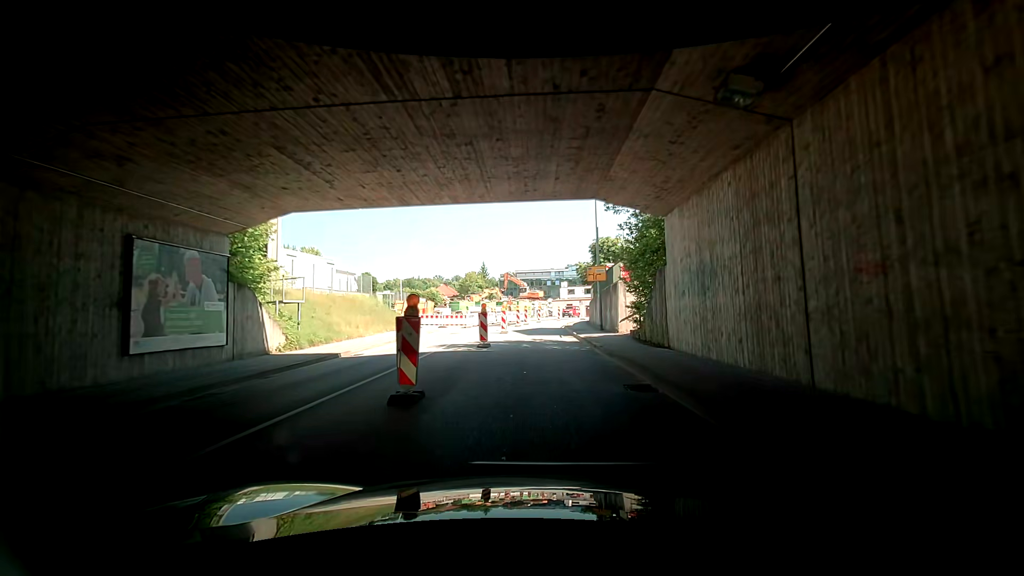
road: tertiary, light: Day
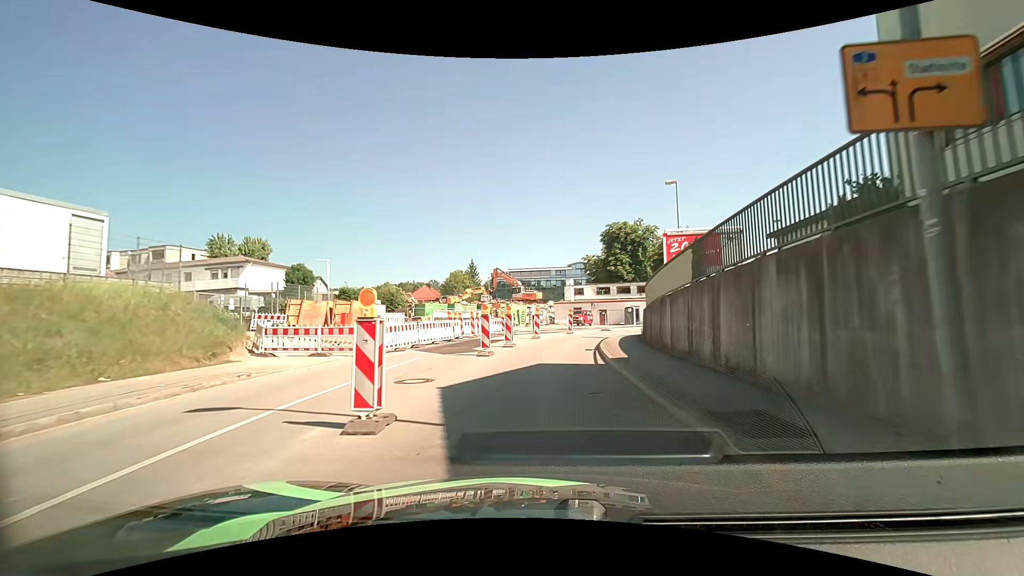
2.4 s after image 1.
(+1.9, +22.4) m; +6°
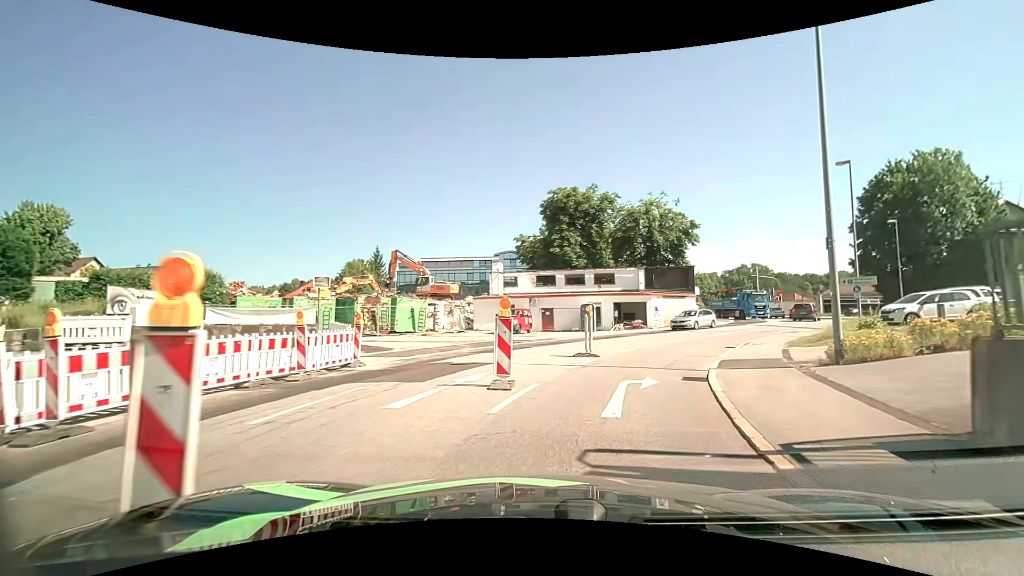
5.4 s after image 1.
(+0.5, +23.4) m; +7°
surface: asphalt
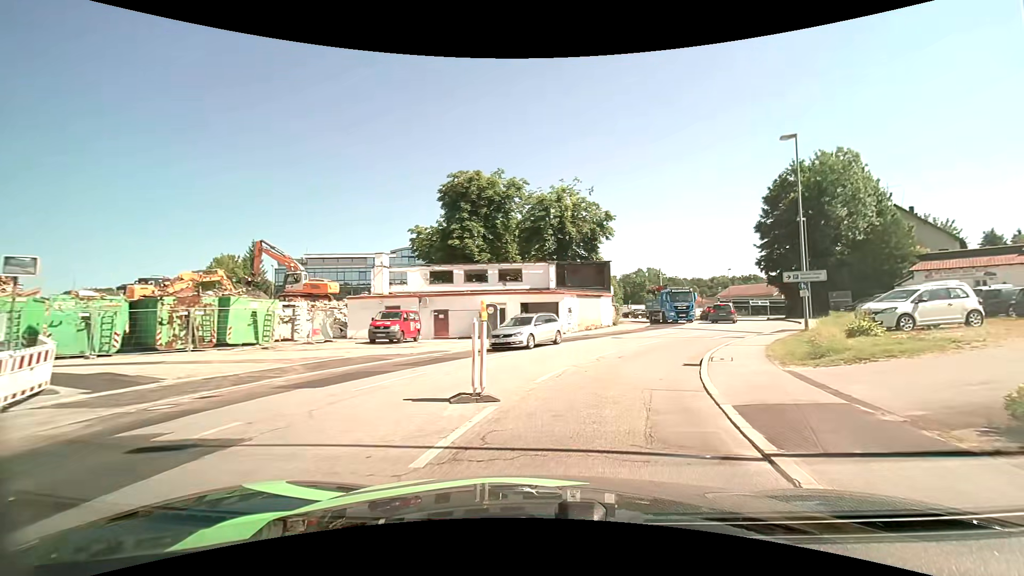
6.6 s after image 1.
(+0.7, +7.8) m; +10°
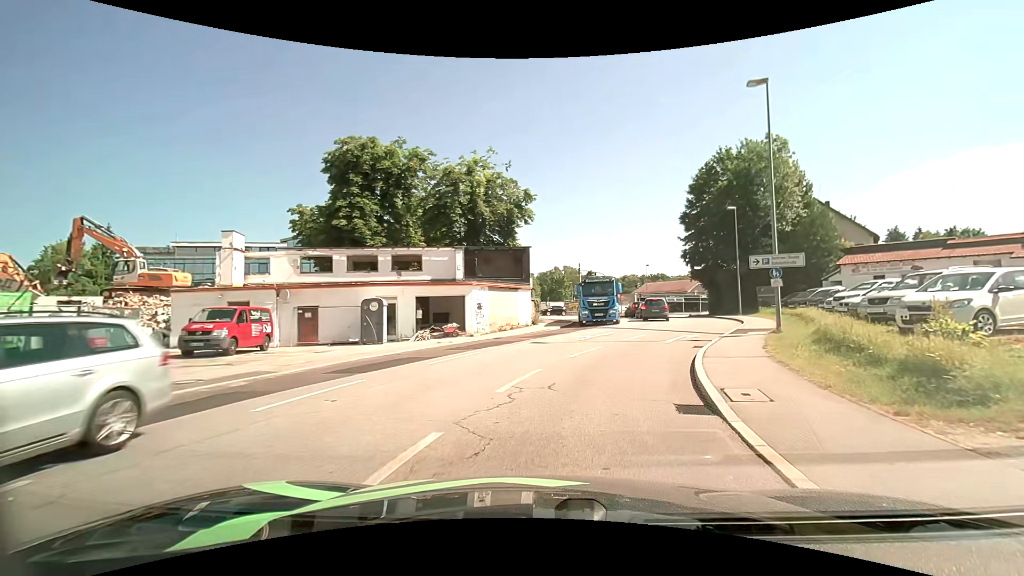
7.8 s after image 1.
(+0.7, +7.7) m; +10°
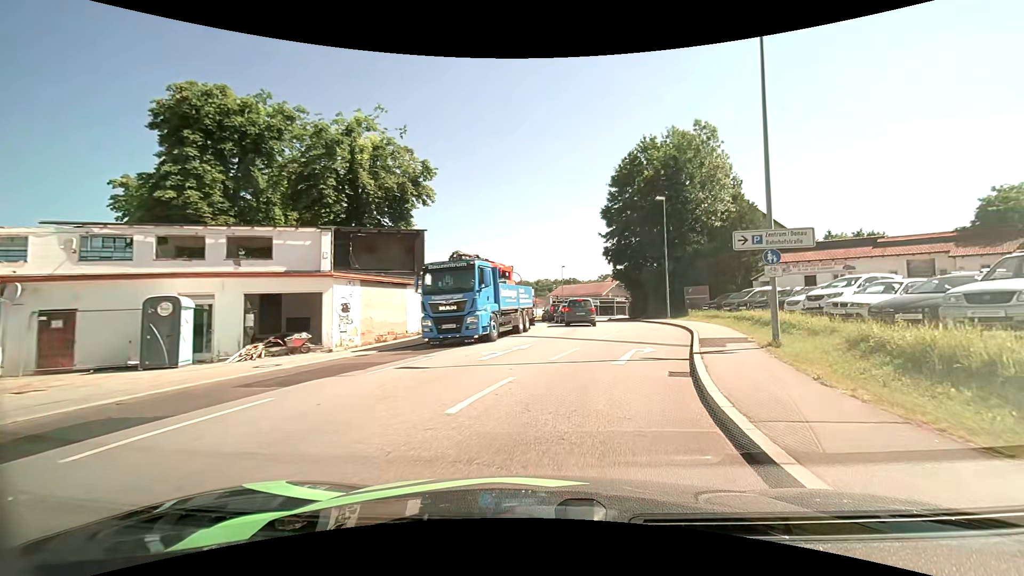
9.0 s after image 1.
(+0.6, +7.8) m; +9°
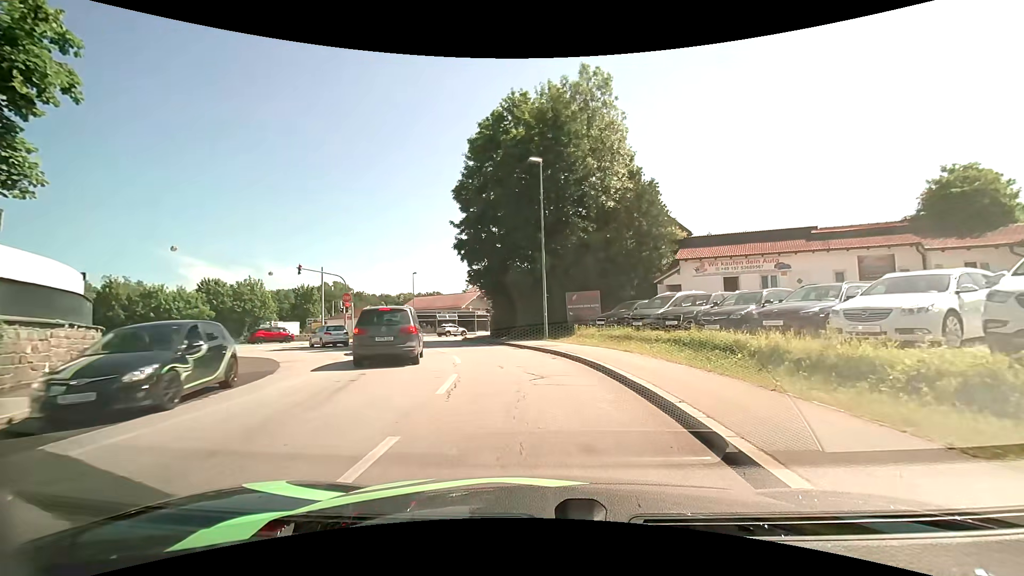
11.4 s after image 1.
(+2.4, +15.4) m; +15°
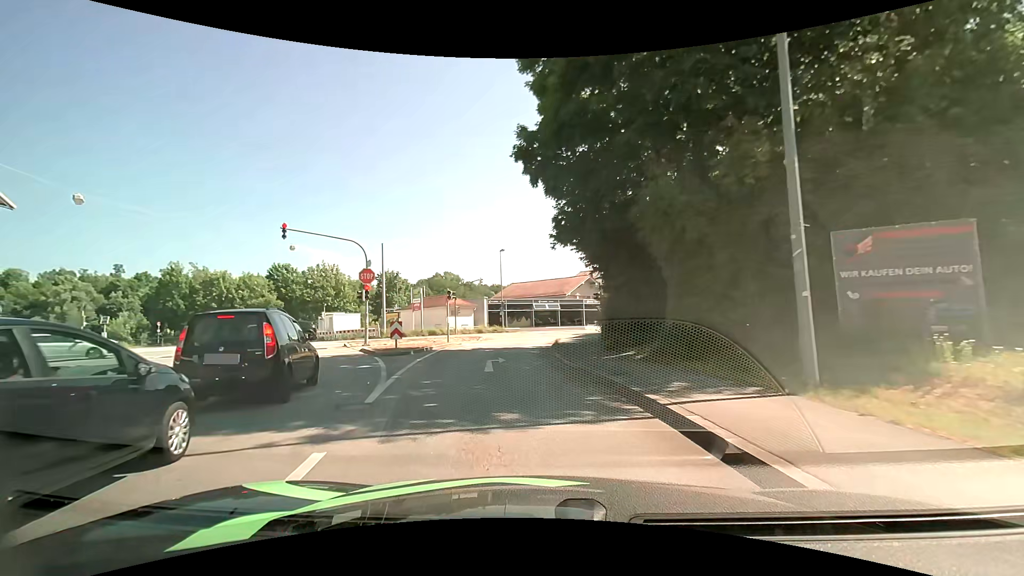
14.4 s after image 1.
(-1.2, +19.1) m; -13°
